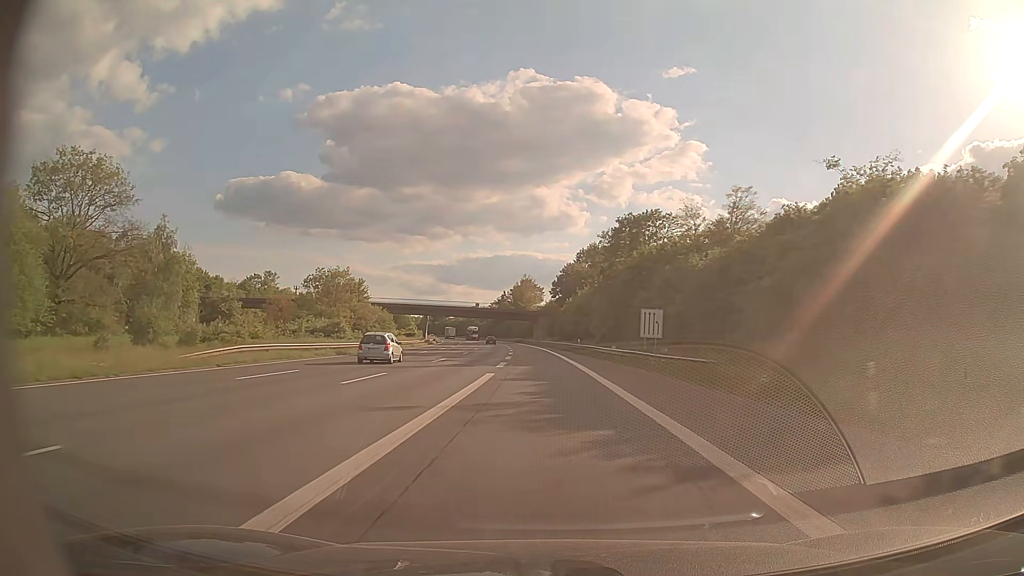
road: motorway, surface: asphalt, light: Day
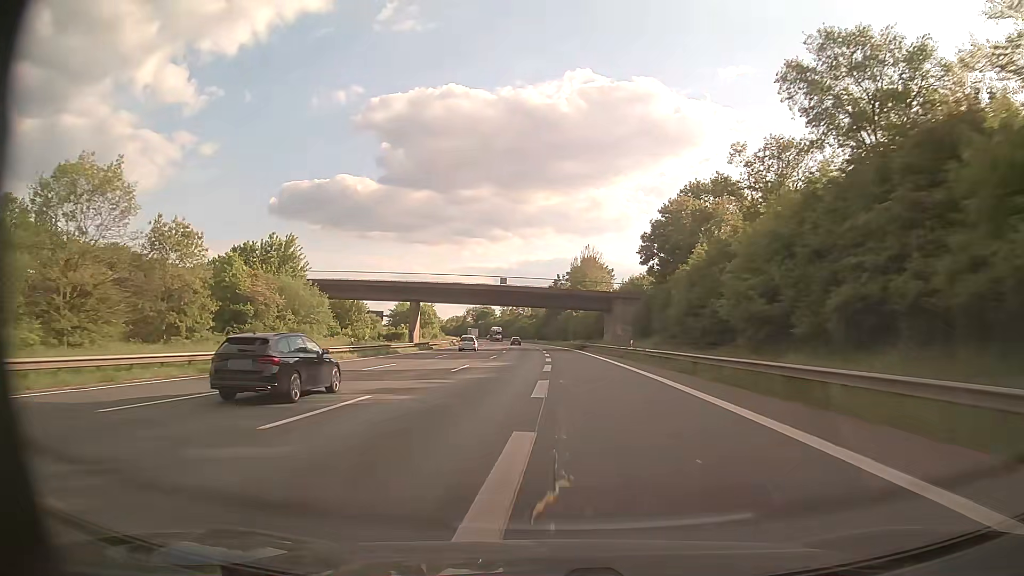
(-2.6, +64.3) m; -5°
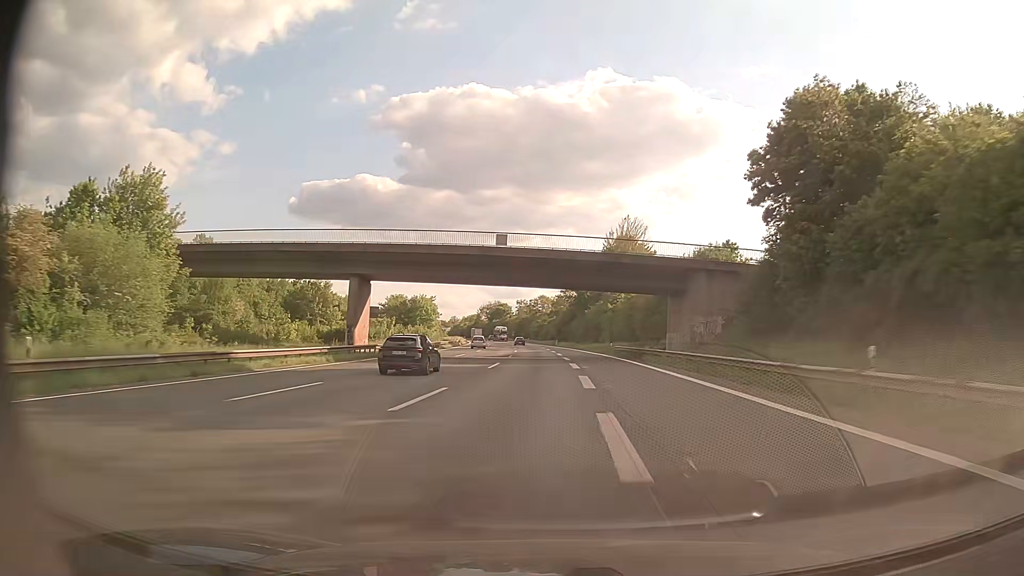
(-0.7, +33.4) m; -2°
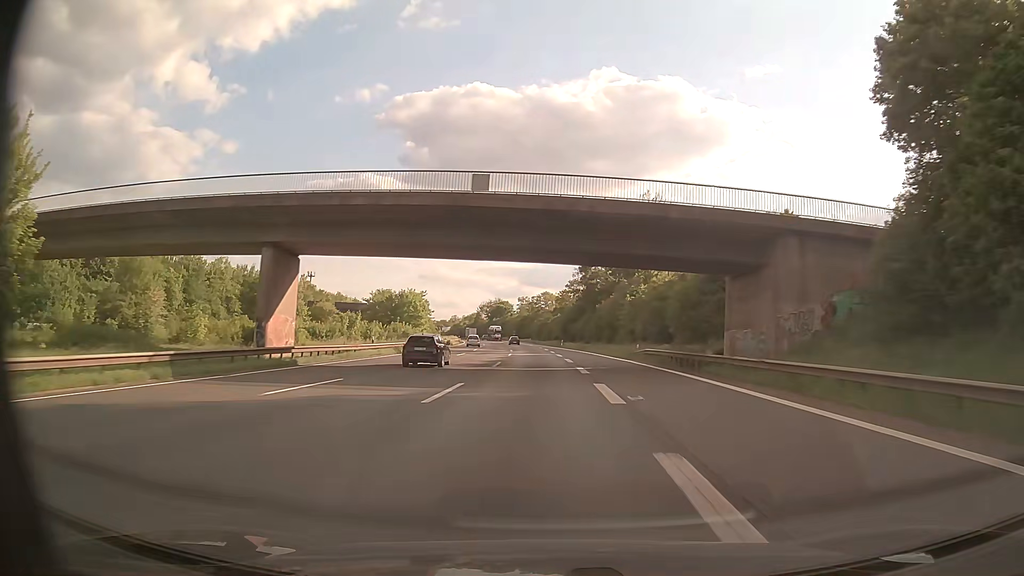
(-0.1, +17.0) m; 0°
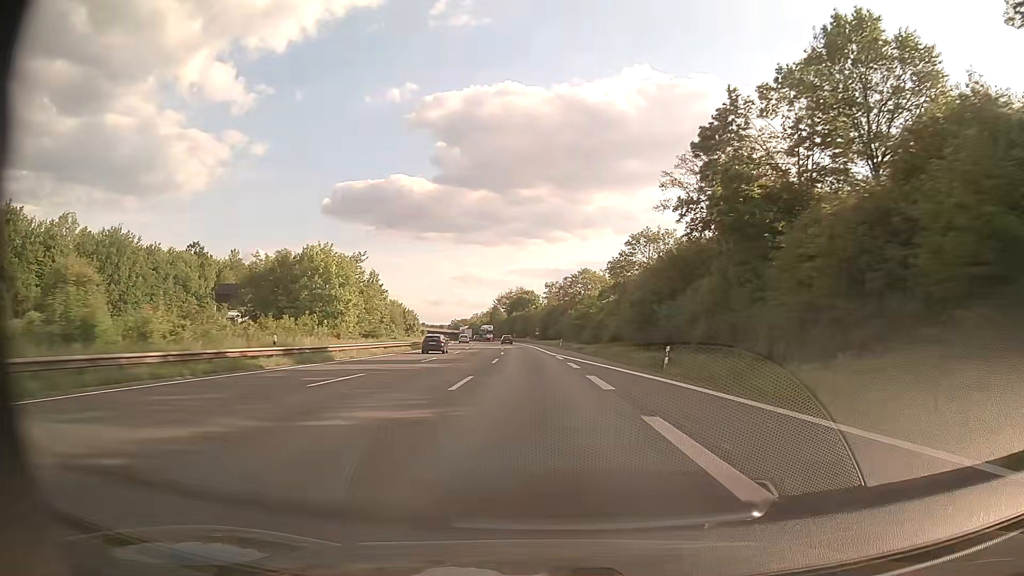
(-1.3, +69.6) m; -3°
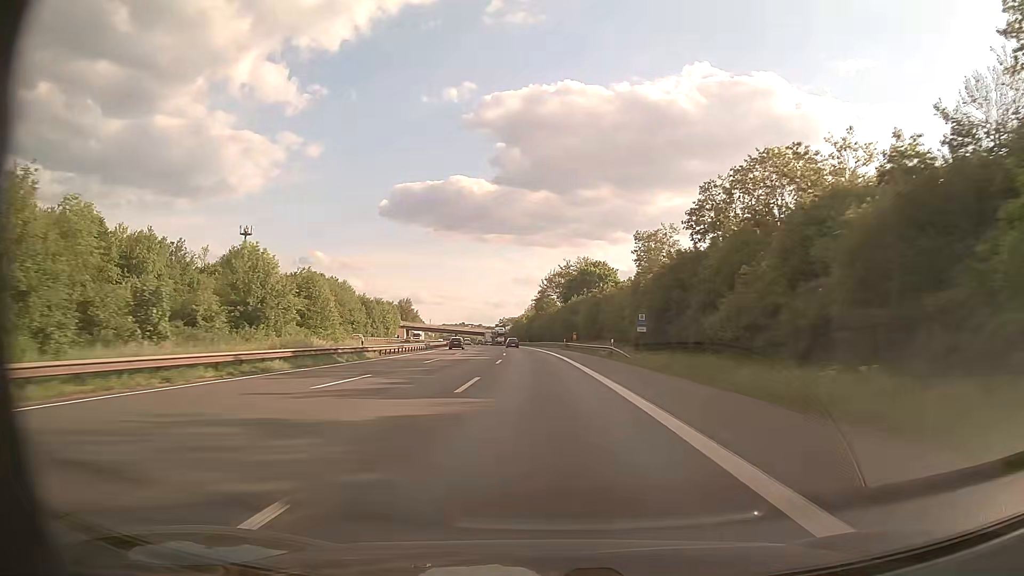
(-4.0, +88.7) m; -5°
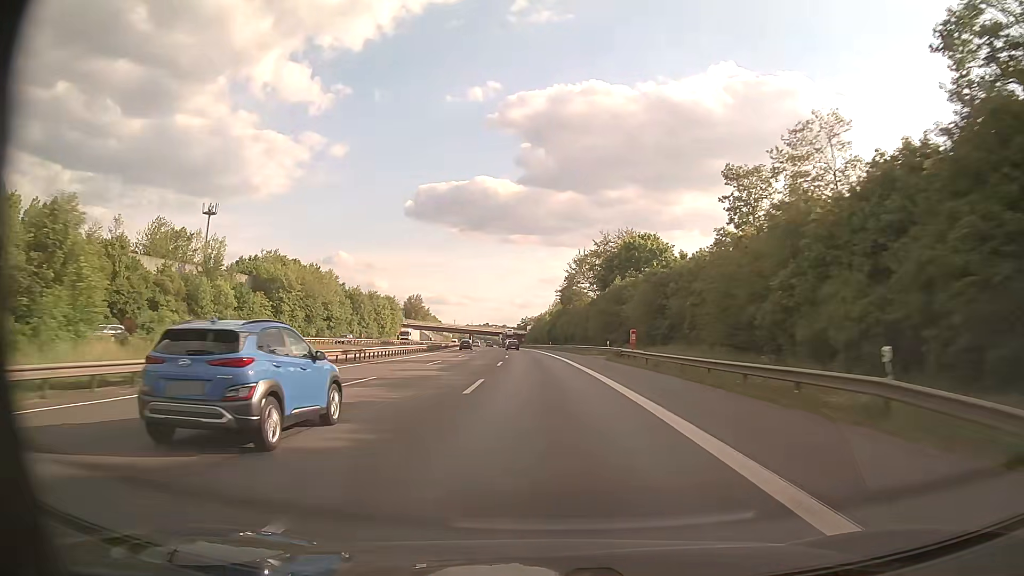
(-0.7, +36.1) m; -2°
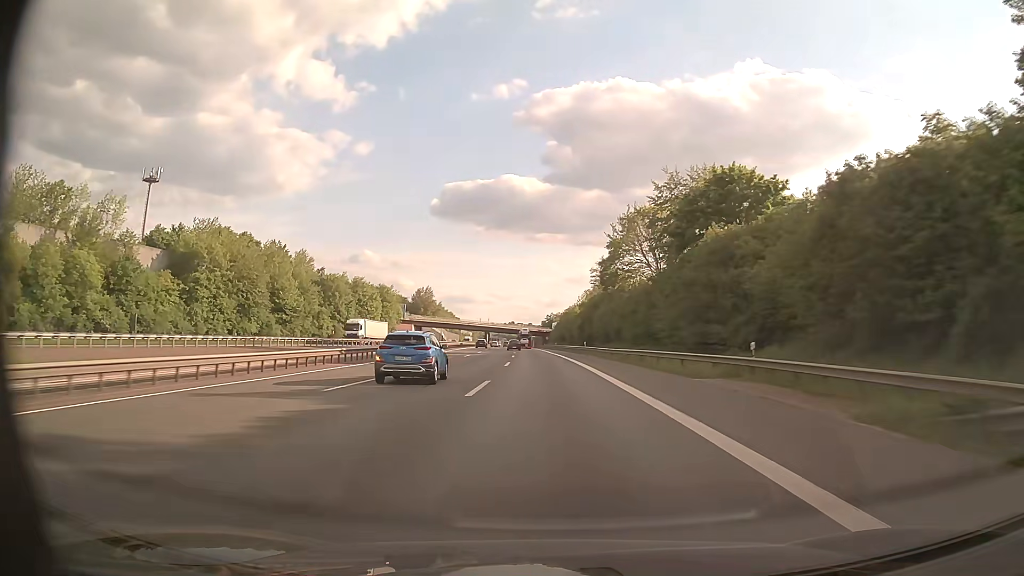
(-0.7, +37.1) m; -2°
(0, +10) (0, +20) (-1, +30) (-1, +40) (-2, +50) (-2, +60) (-3, +70) (-4, +80) (-5, +90) (-6, +100) m
